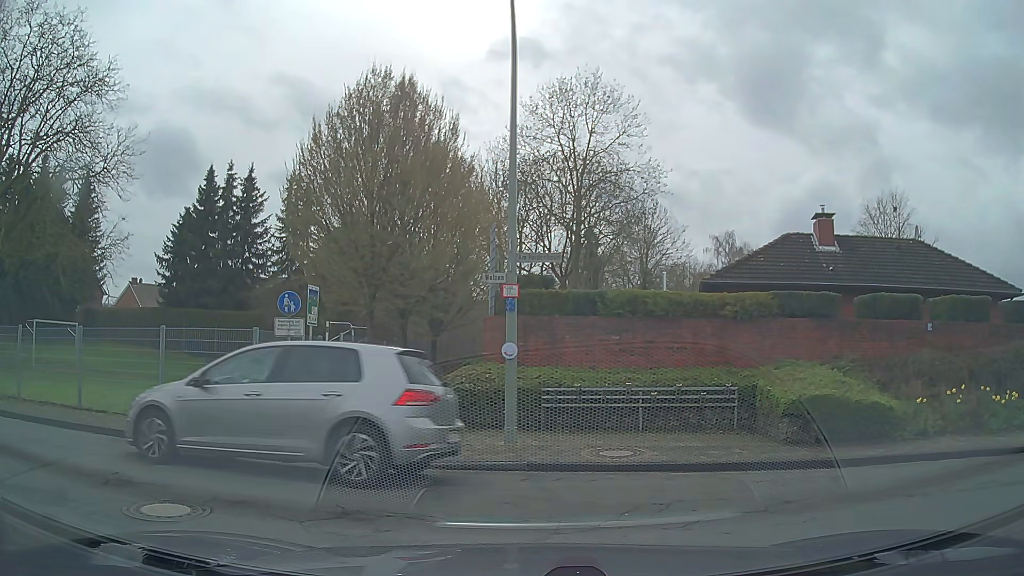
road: residential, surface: paving_stones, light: Day
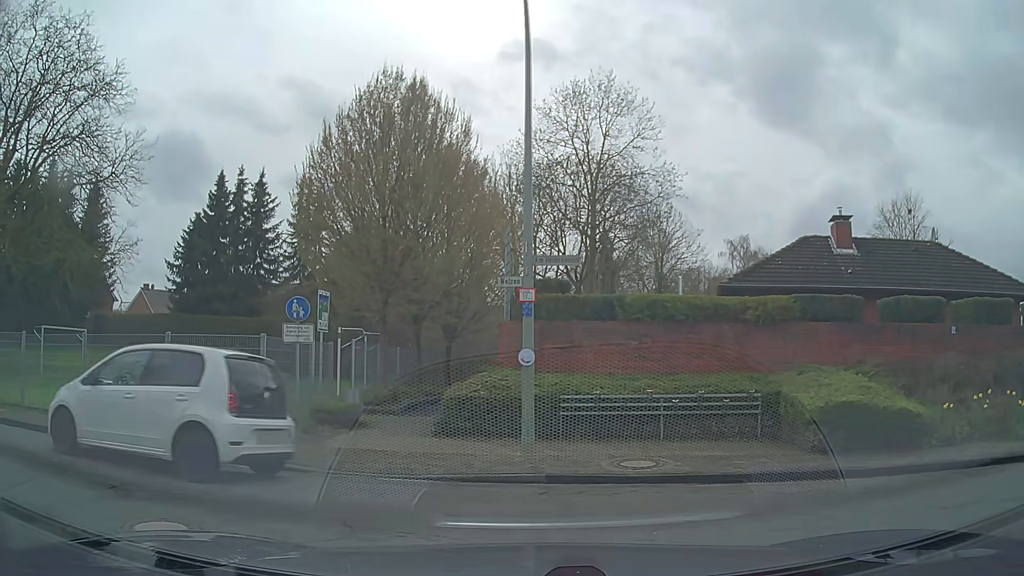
(0.0, +0.4) m; 0°
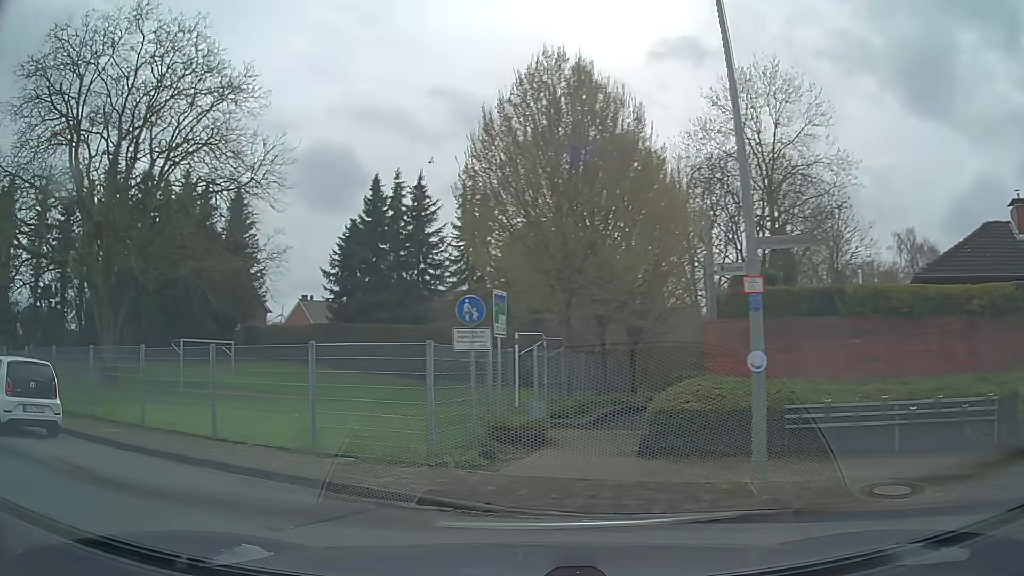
(-0.2, +2.0) m; -15°
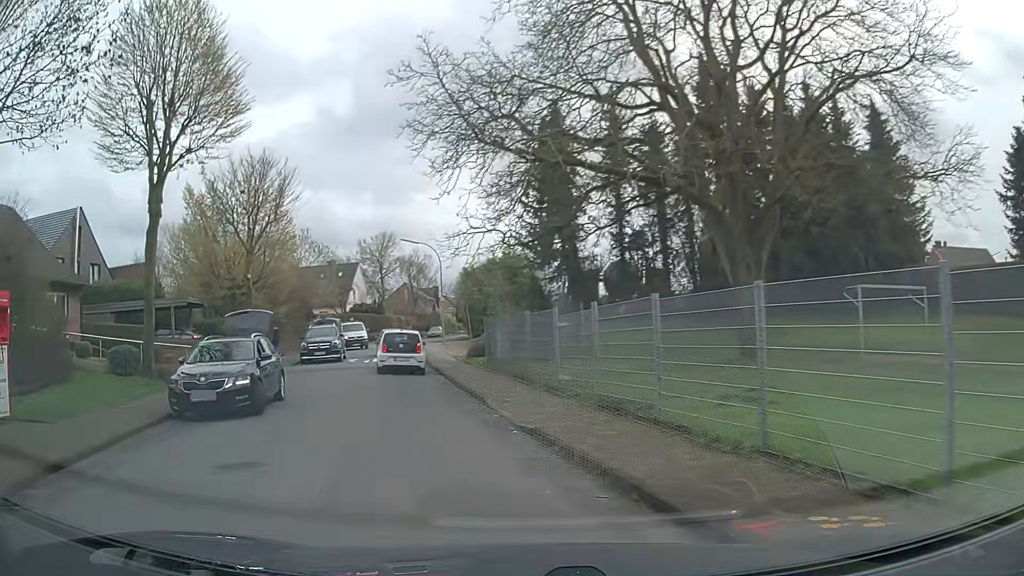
(-5.3, +8.5) m; -54°
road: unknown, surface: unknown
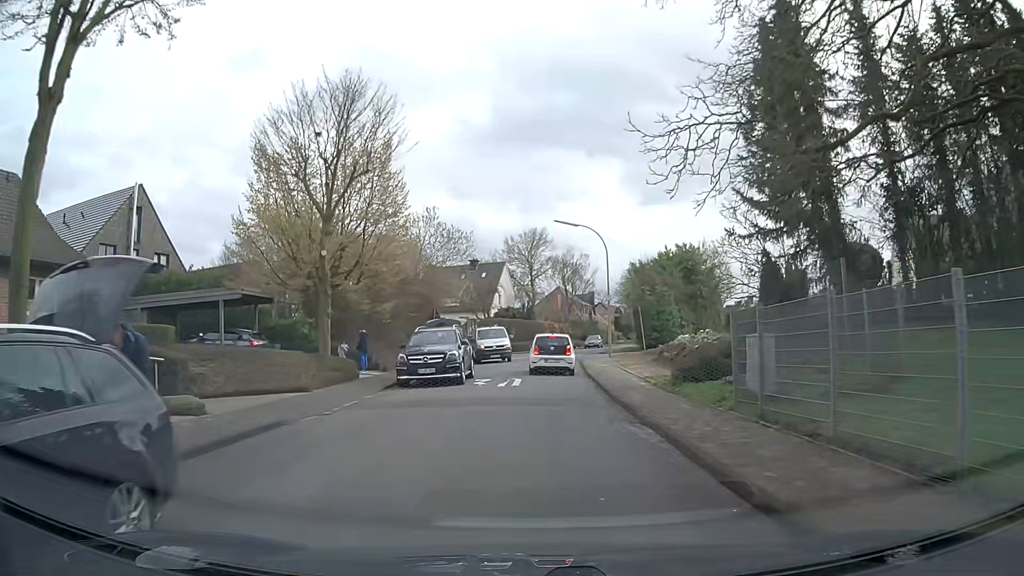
(-1.9, +11.5) m; -13°
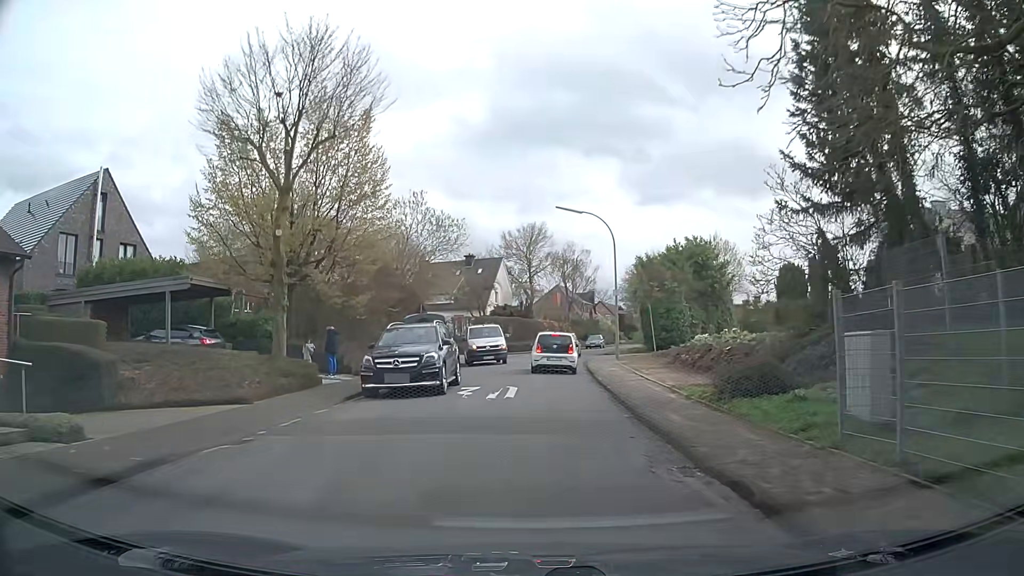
(0.0, +4.1) m; 0°
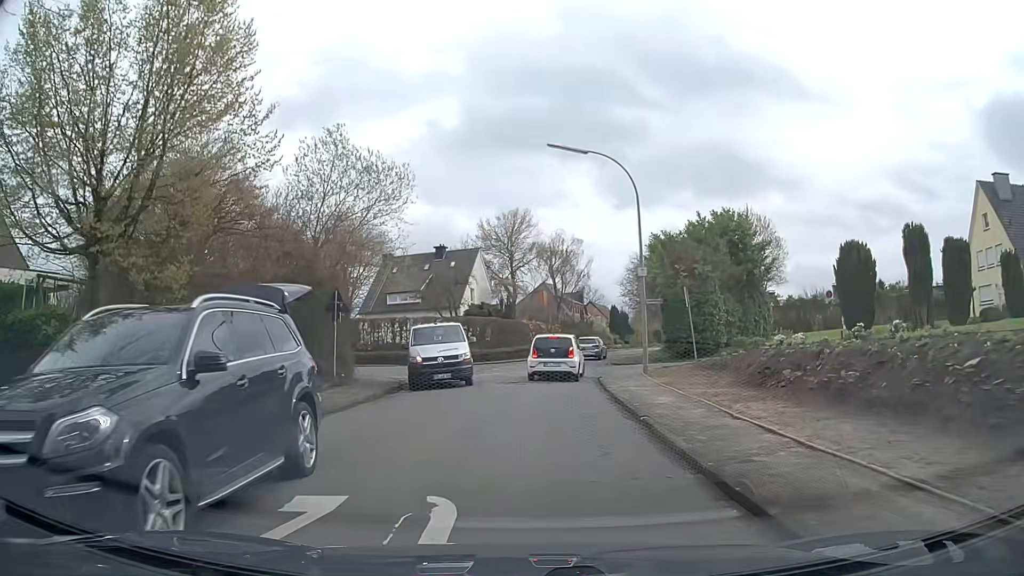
(+0.2, +12.4) m; +2°
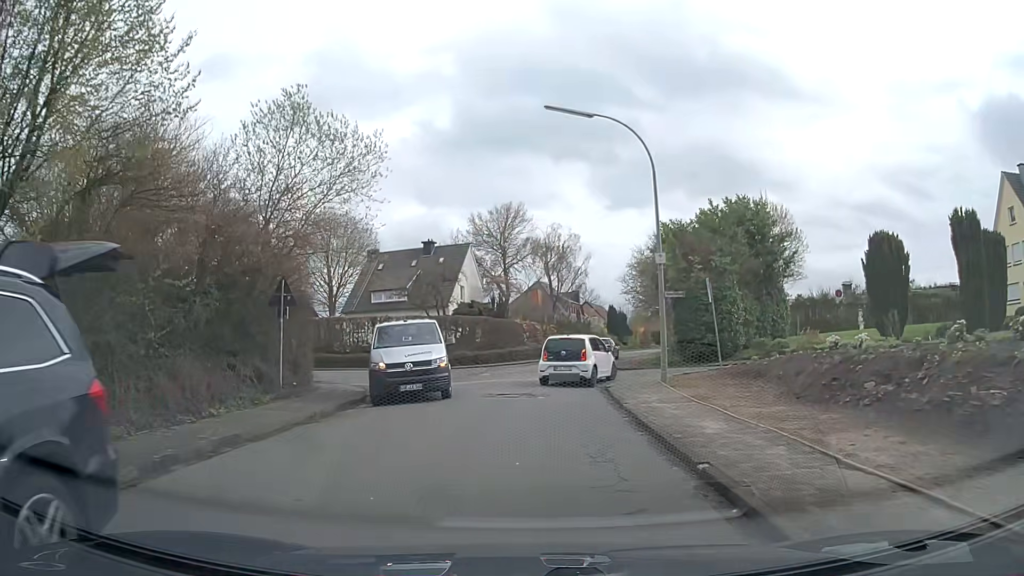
(0.0, +4.2) m; +1°
(0, +10) (0, +20) (+1, +30) (+3, +40) (+5, +49) (+8, +59) (+11, +69) (+13, +78) (+17, +88) (+20, +97) m
